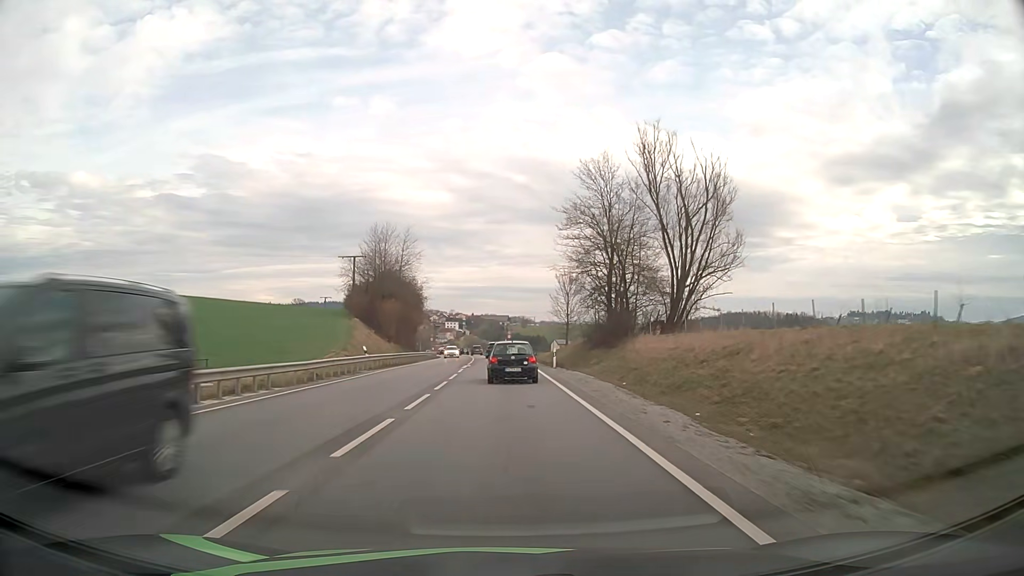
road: primary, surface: asphalt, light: Day
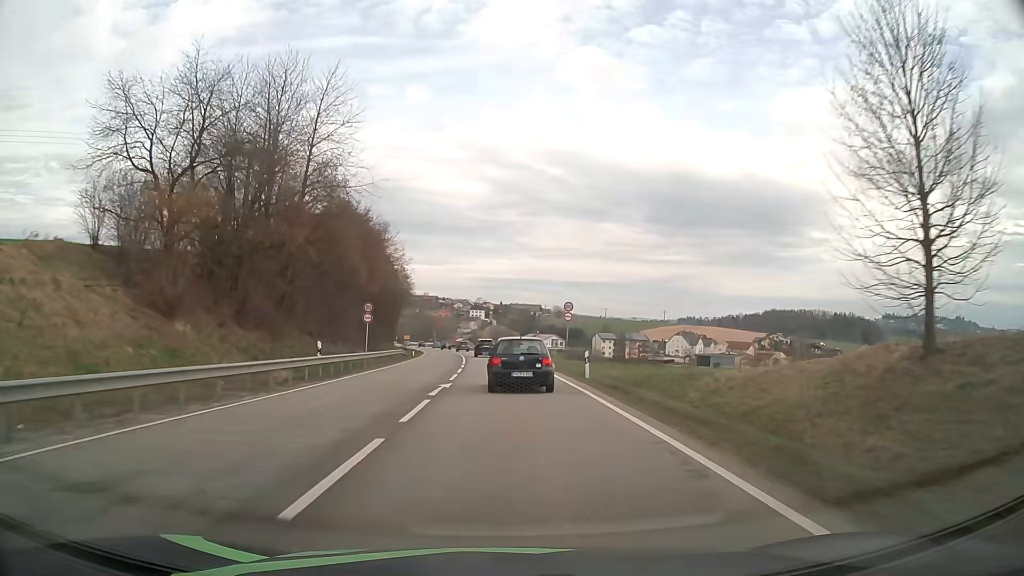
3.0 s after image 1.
(-1.2, +63.4) m; -2°
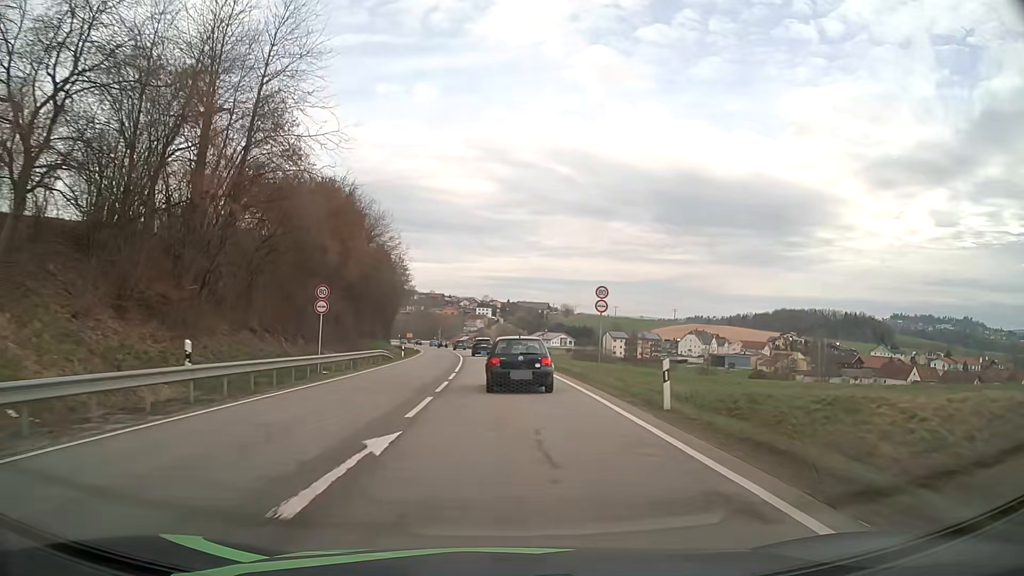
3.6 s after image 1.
(-0.1, +11.5) m; 0°
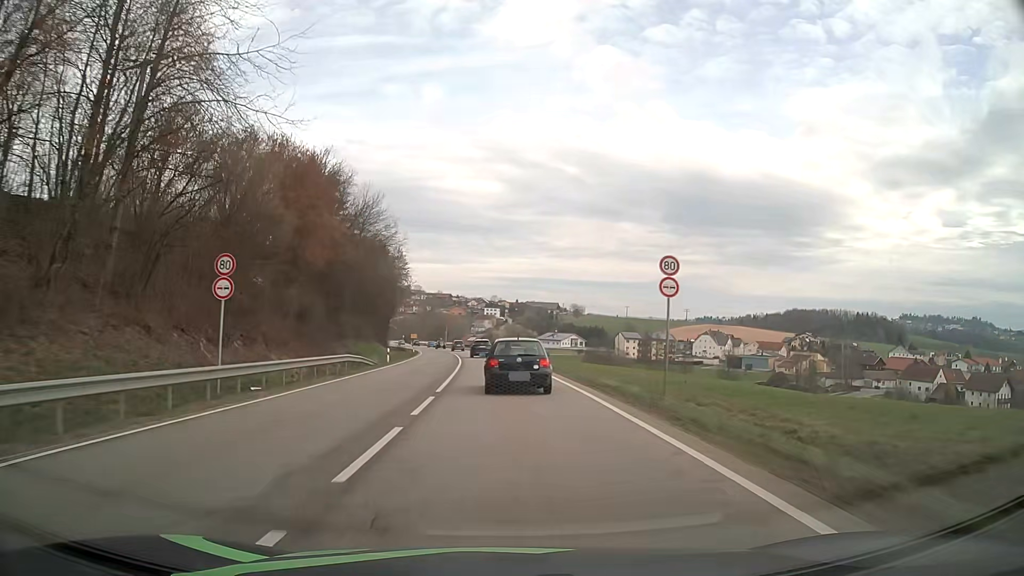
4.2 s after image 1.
(-0.1, +11.1) m; -1°
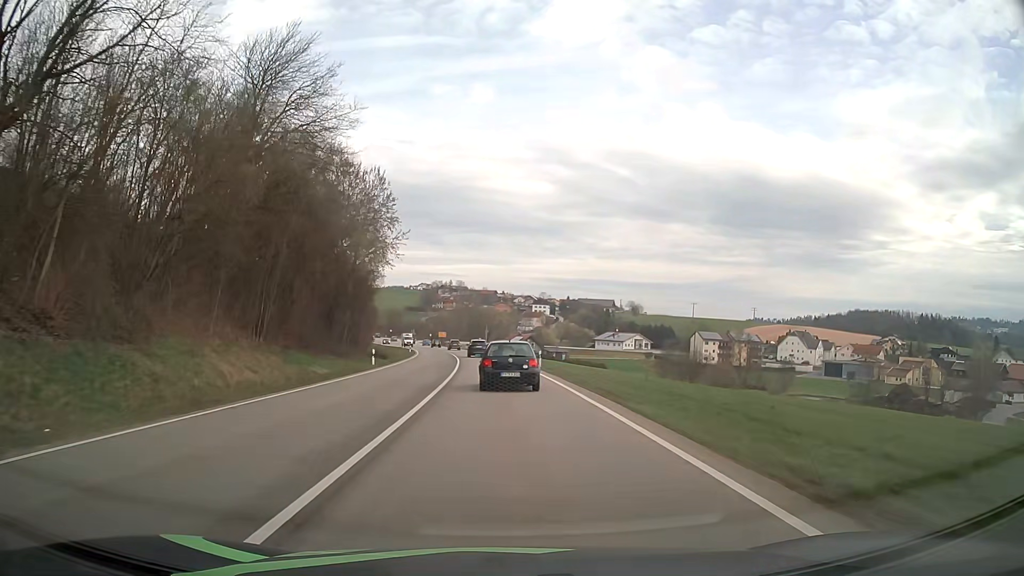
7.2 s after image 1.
(-1.9, +53.2) m; -4°
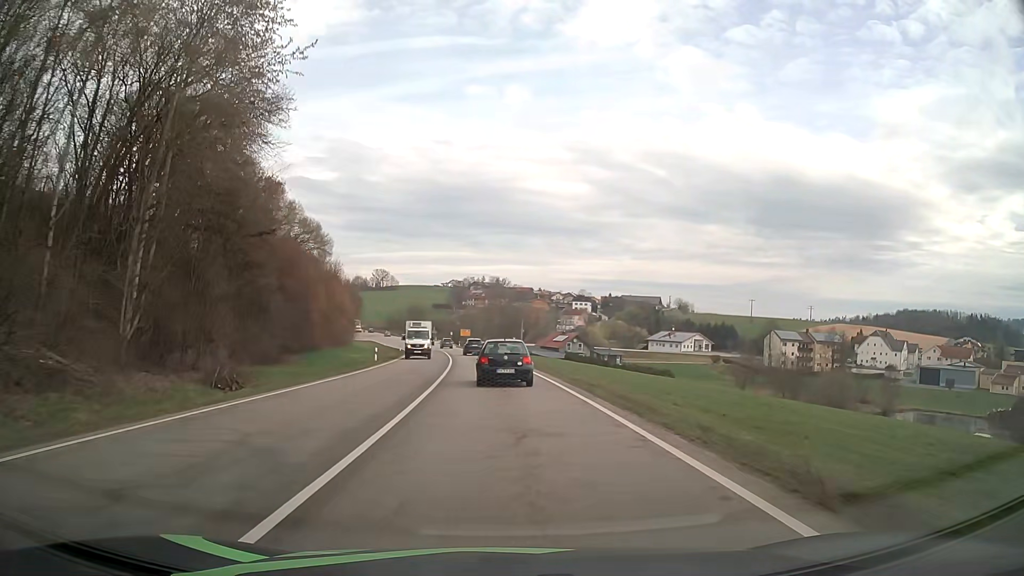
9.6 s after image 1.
(-1.1, +41.8) m; -3°
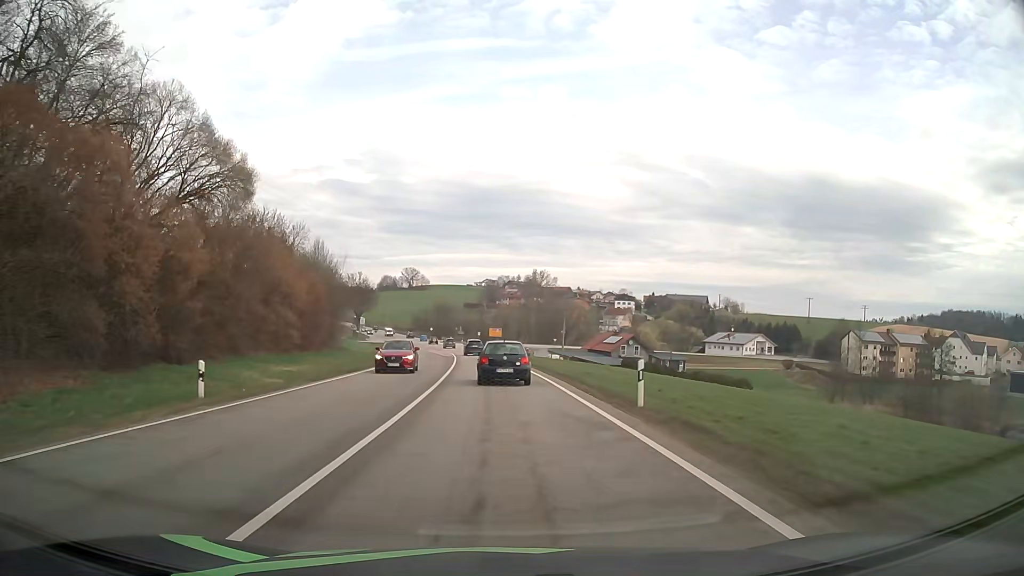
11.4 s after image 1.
(-0.7, +30.4) m; -3°
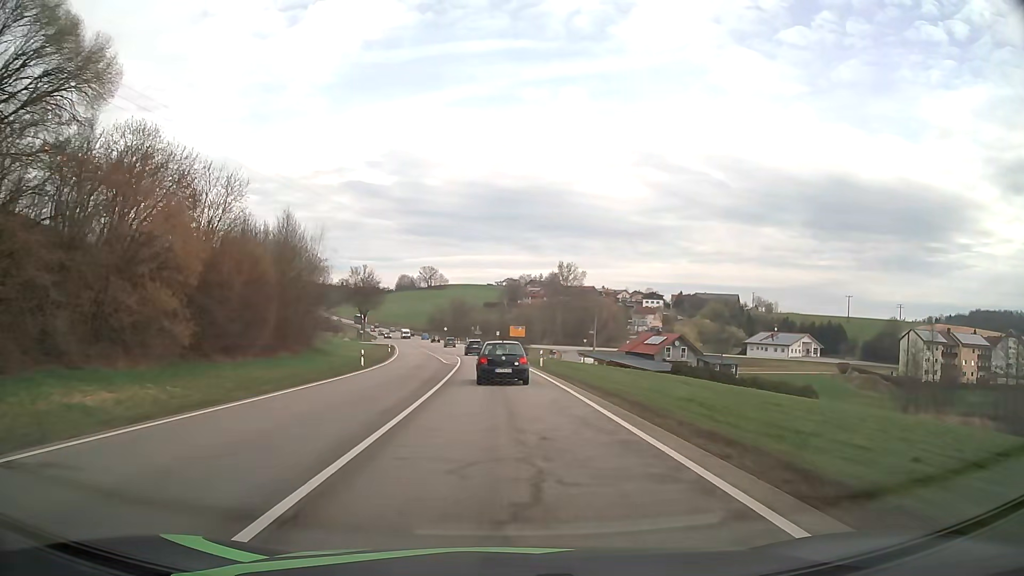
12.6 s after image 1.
(-0.5, +20.6) m; -2°
(0, +10) (0, +20) (-1, +30) (-1, +40) (-2, +50) (-2, +60) (-3, +70) (-4, +80) (-5, +90) (-7, +100) m
